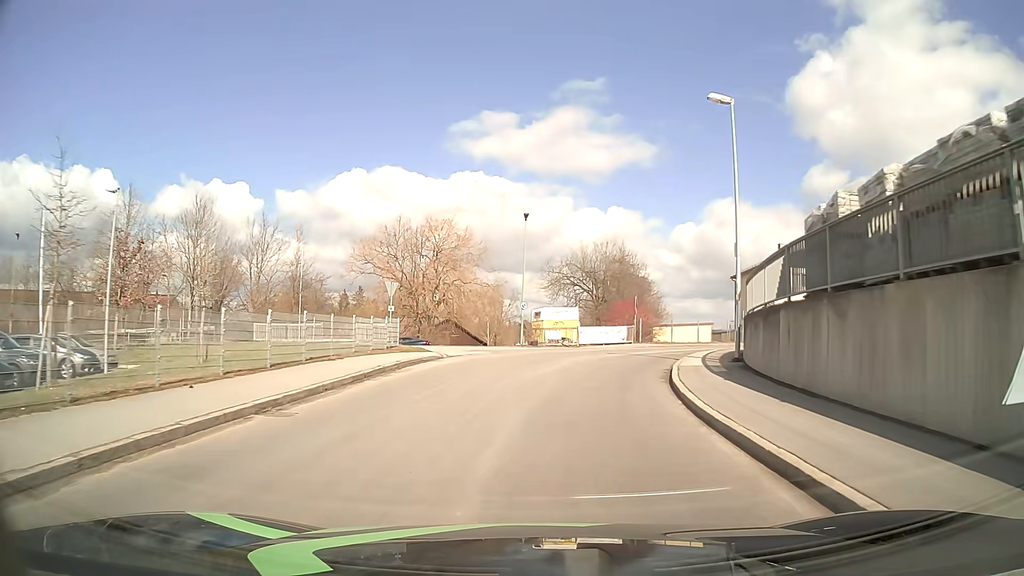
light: Day
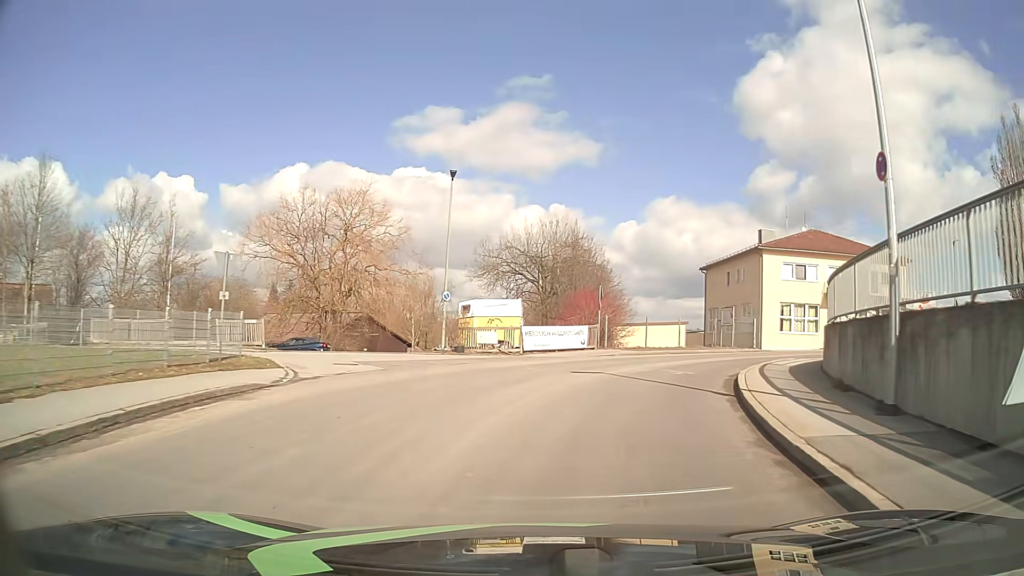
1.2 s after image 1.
(+0.4, +11.5) m; +5°
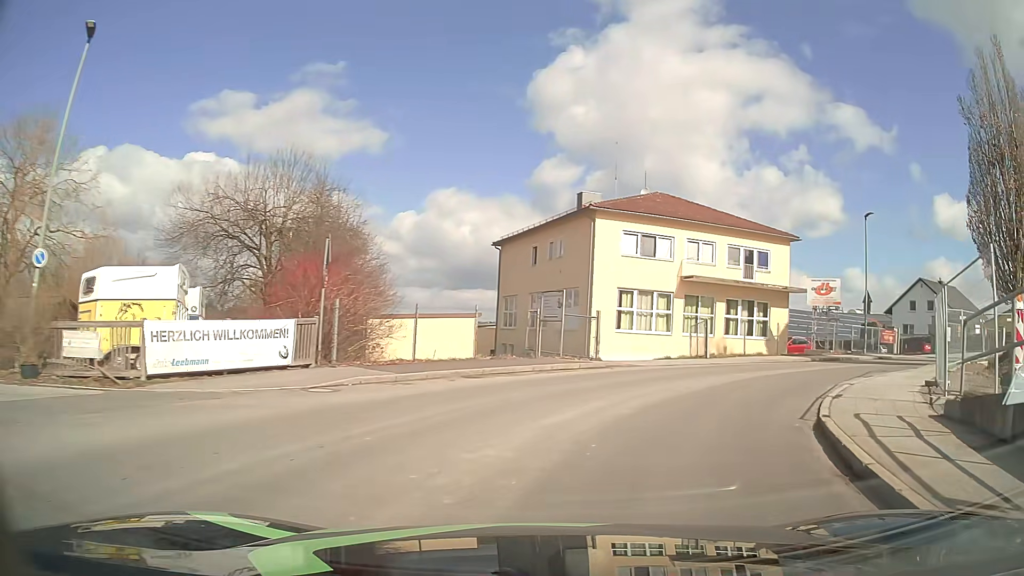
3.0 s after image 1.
(+2.2, +15.7) m; +19°
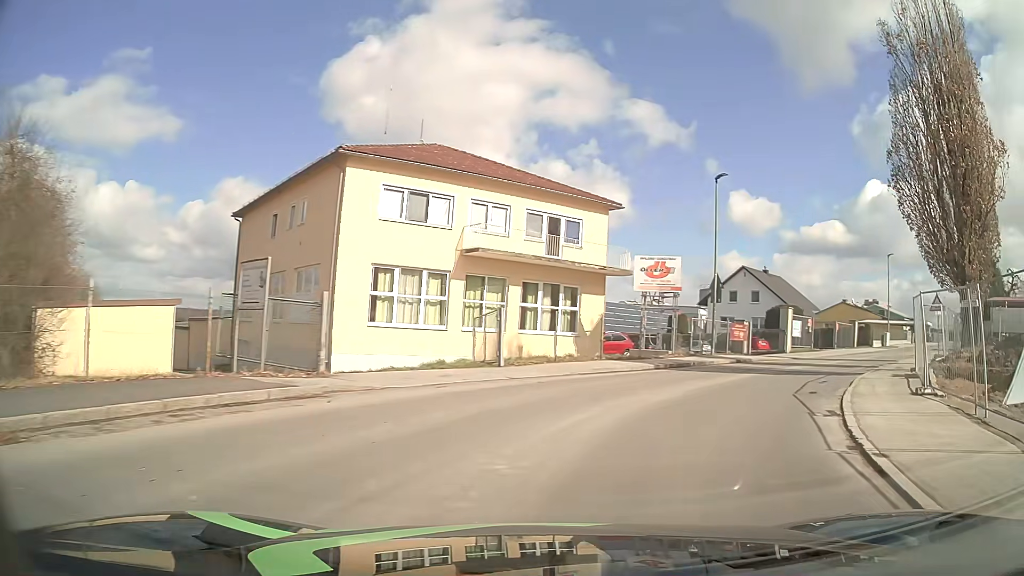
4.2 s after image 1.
(+1.6, +9.8) m; +19°
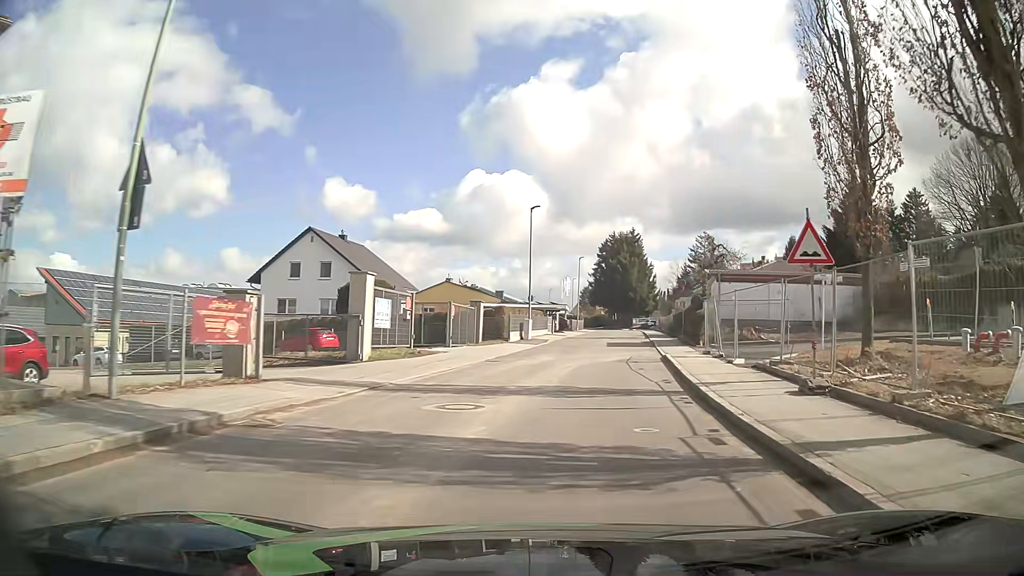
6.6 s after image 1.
(+7.1, +19.6) m; +35°
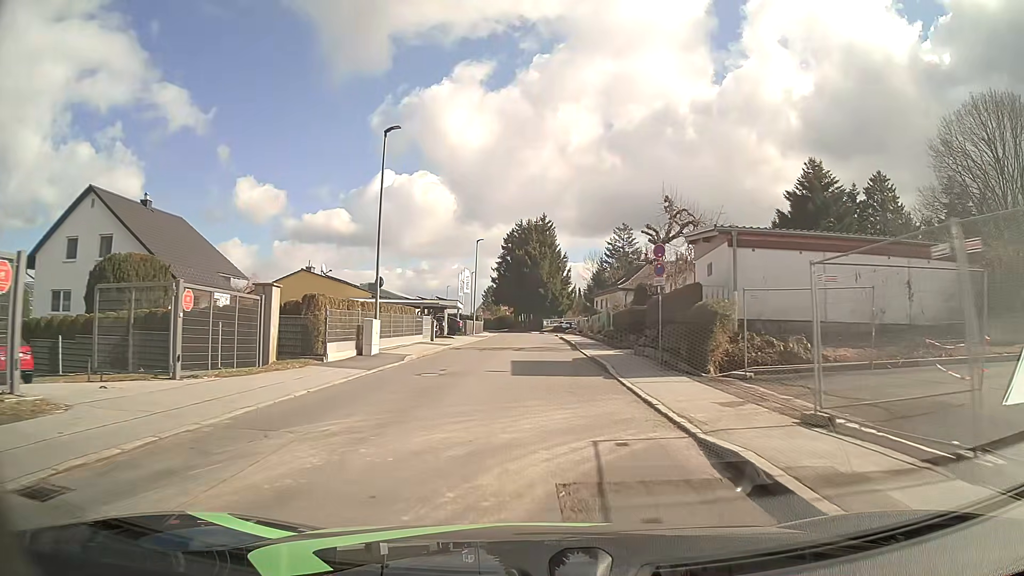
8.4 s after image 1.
(+1.8, +17.9) m; +8°
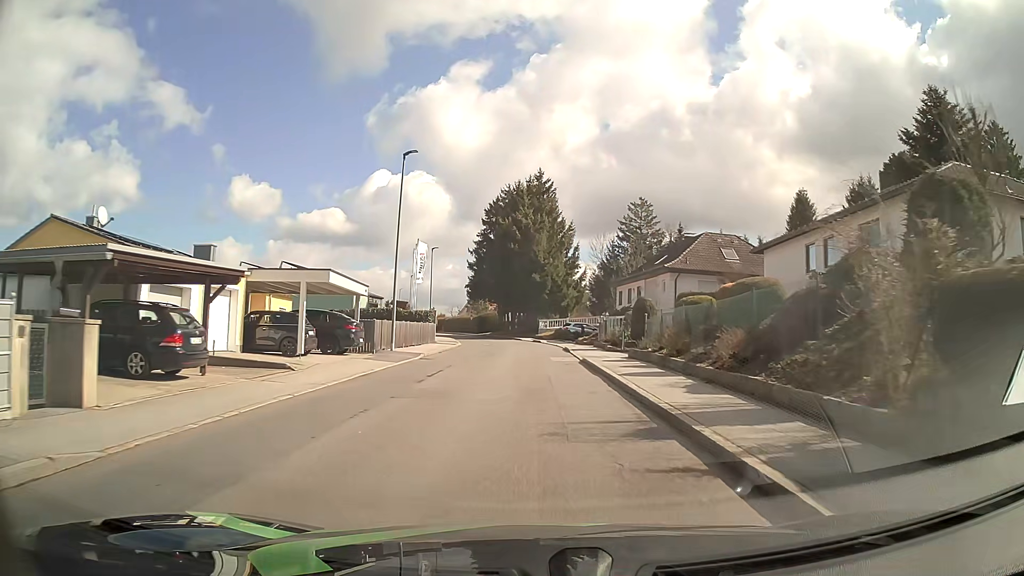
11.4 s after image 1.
(+0.3, +31.7) m; +1°
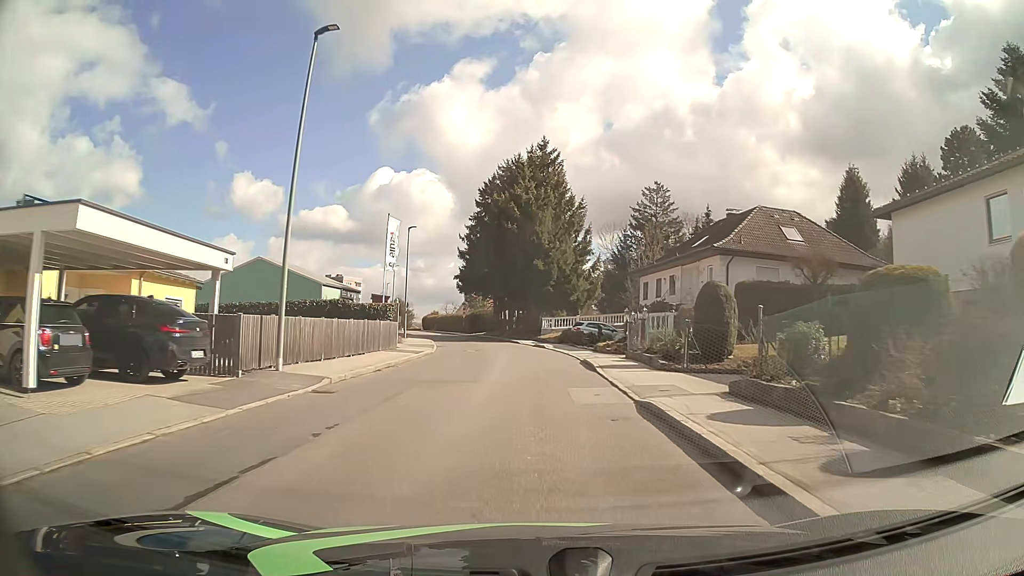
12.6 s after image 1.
(-0.1, +12.8) m; -1°
(0, +10) (0, +20) (0, +30) (-1, +40) (-3, +50) (-5, +60) (-7, +69) (-9, +79) (-12, +89) (-14, +99) m
